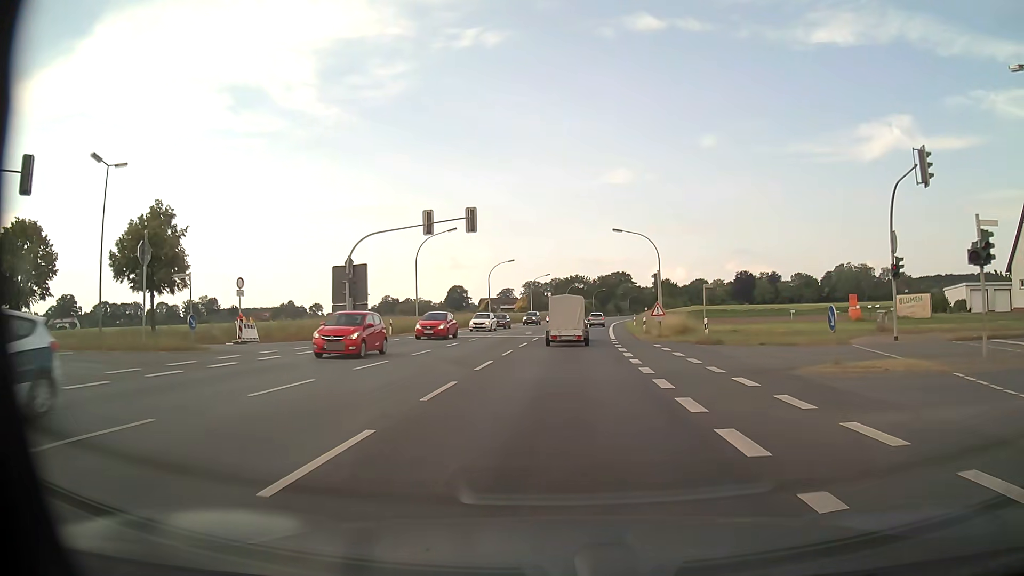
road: primary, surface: asphalt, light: Day
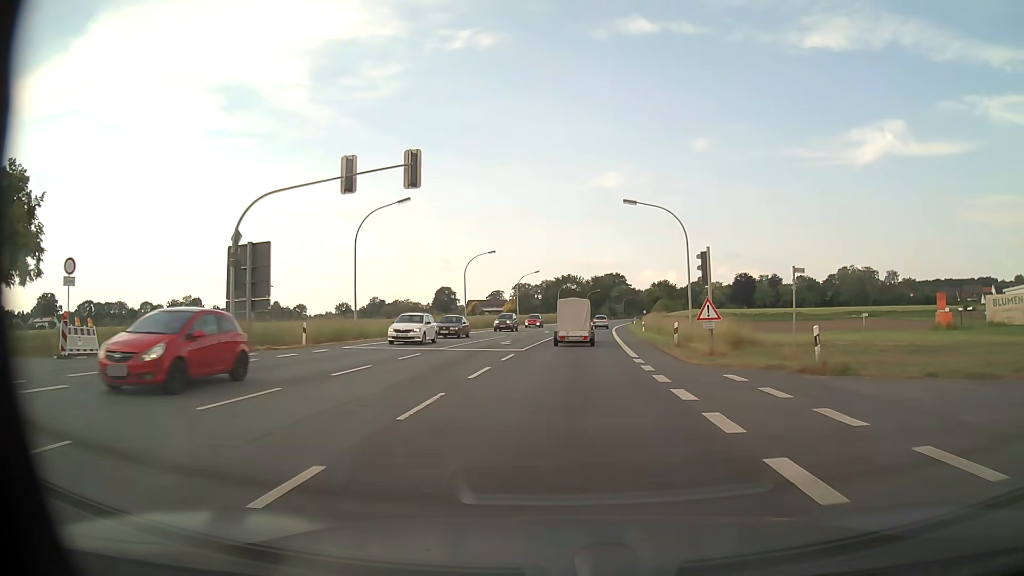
(+0.1, +13.9) m; +1°
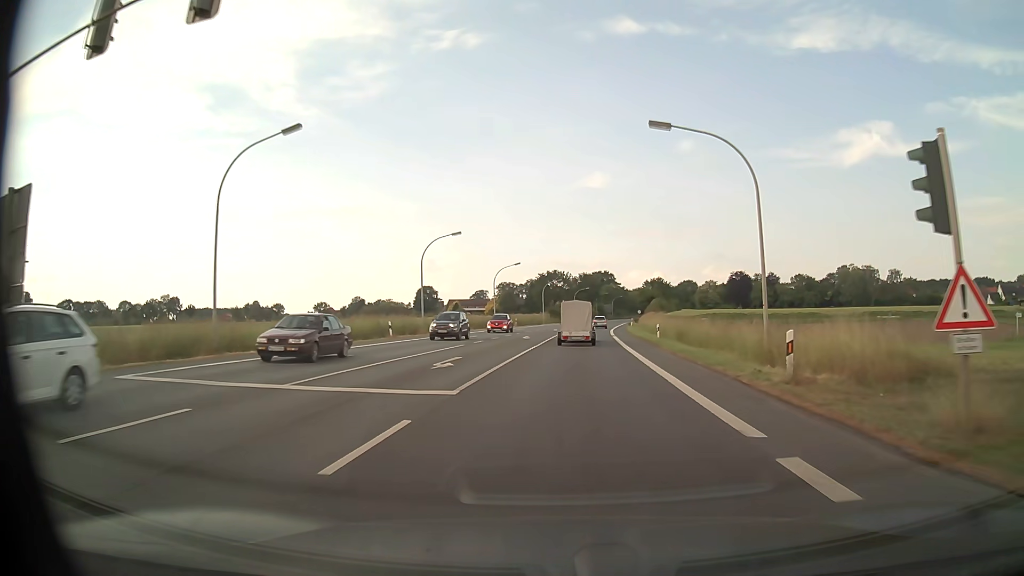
(+0.1, +15.1) m; +1°
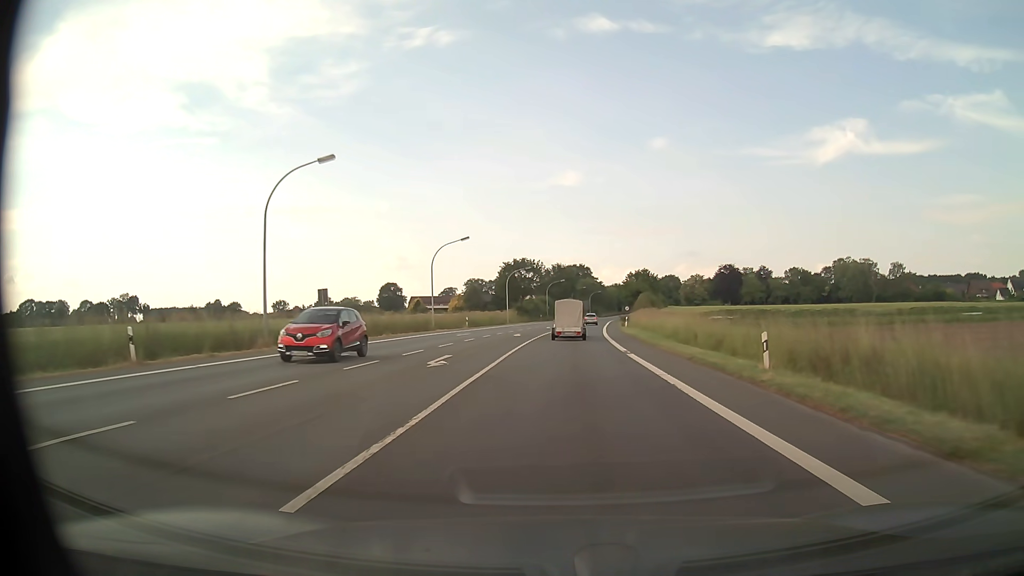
(+0.5, +25.1) m; +2°
(0, +10) (0, +20) (+1, +30) (+1, +40) (+1, +50) (+2, +60) (+3, +70) (+3, +80) (+4, +90) (+5, +100) m
